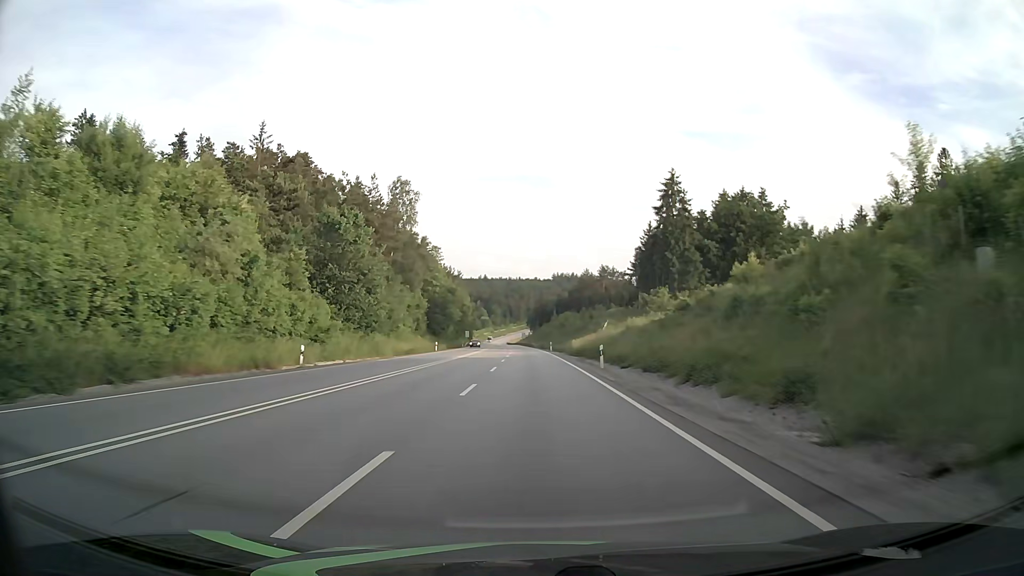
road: primary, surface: asphalt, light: Day
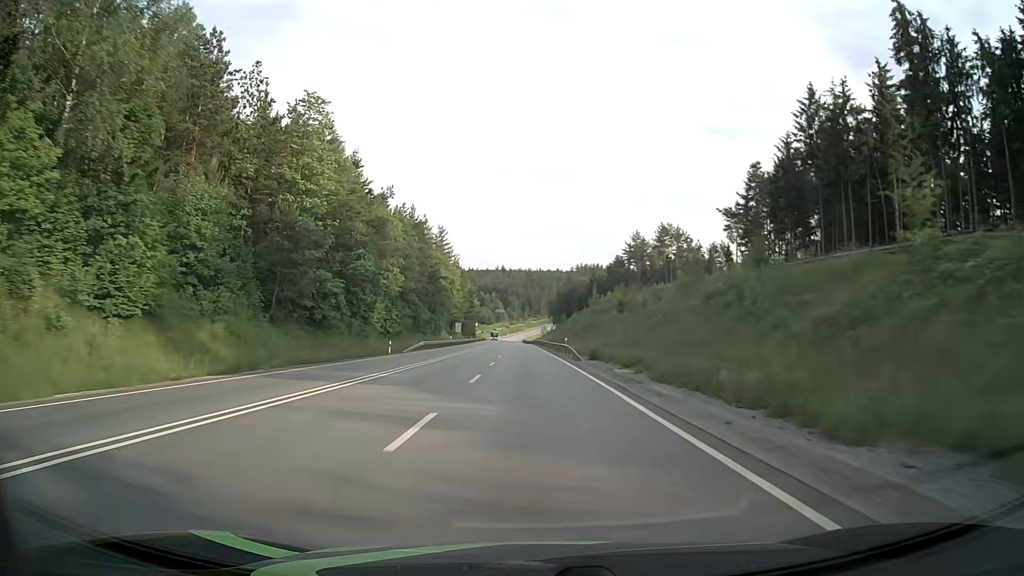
(-1.1, +79.3) m; -2°
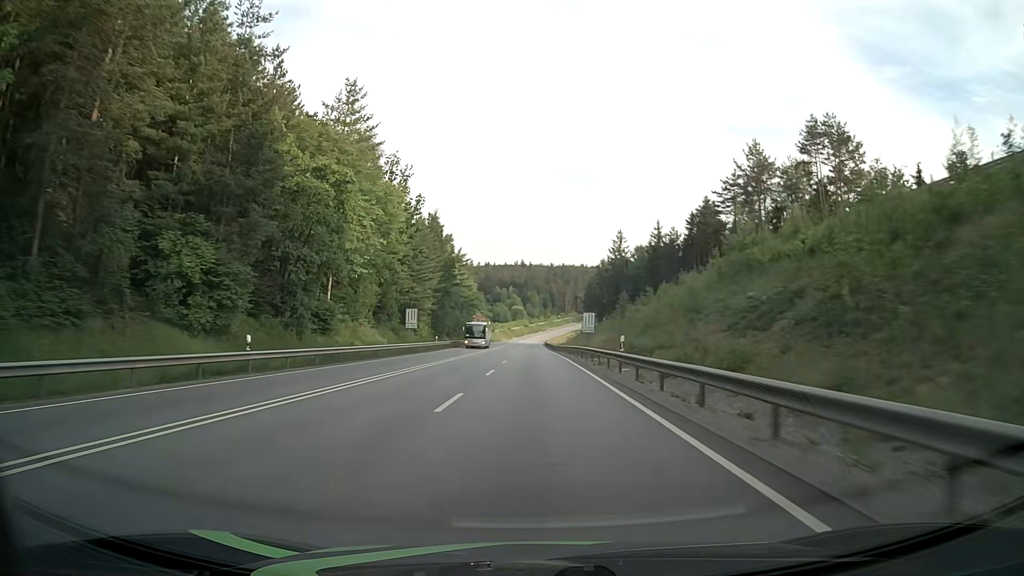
(-1.7, +79.0) m; -2°
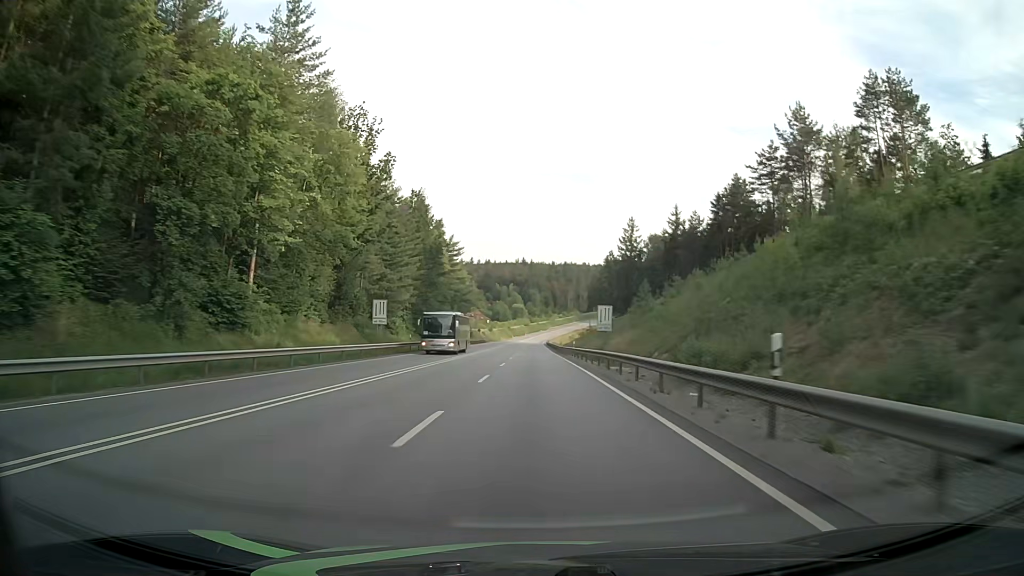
(0.0, +15.8) m; 0°
